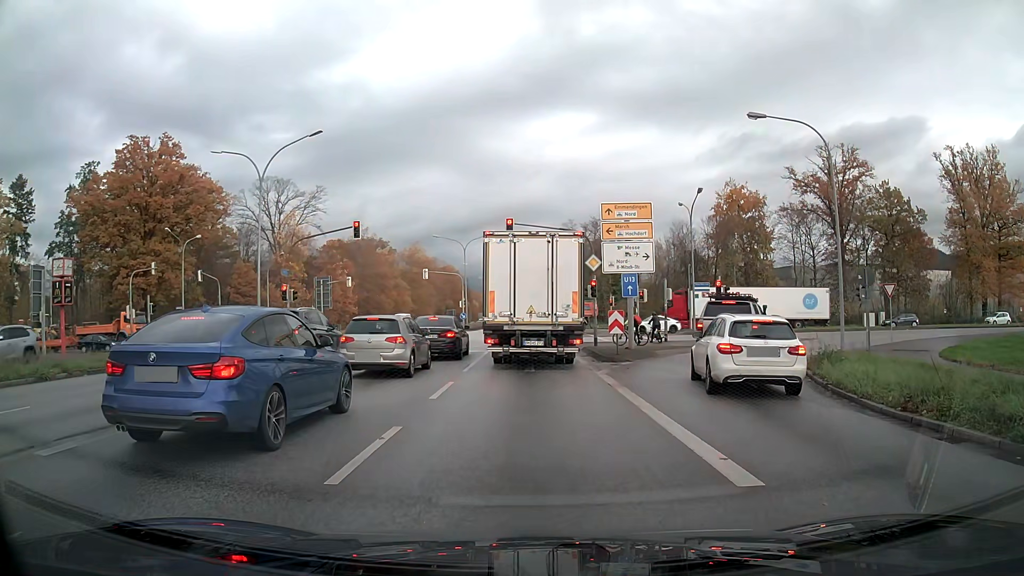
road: primary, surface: asphalt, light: Day
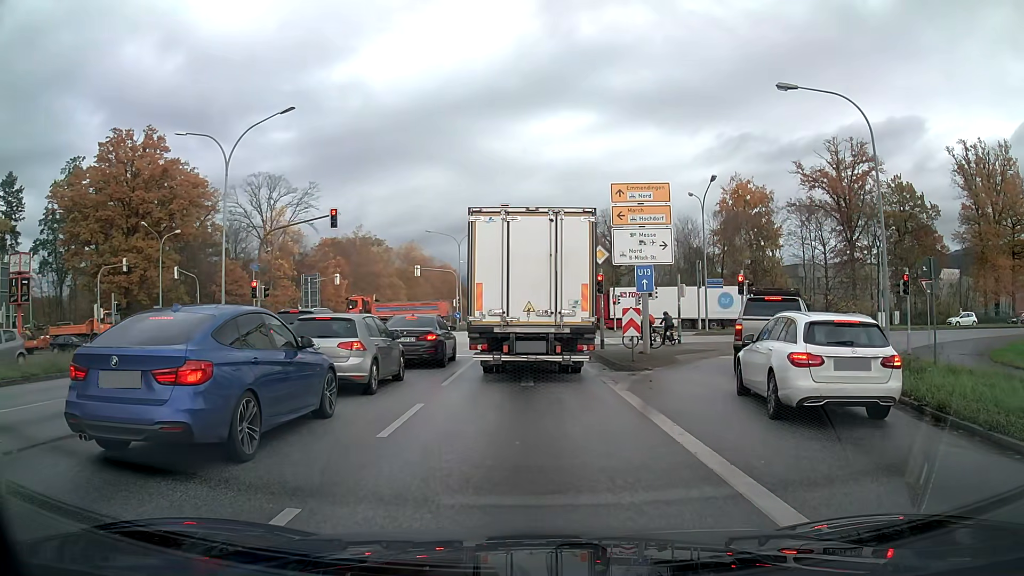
(0.0, +3.7) m; +1°
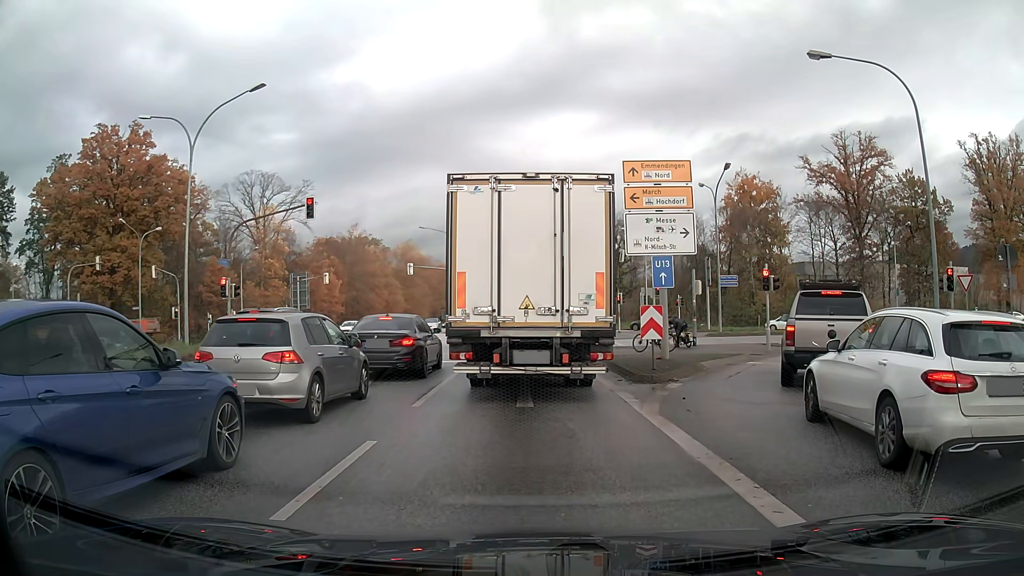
(0.0, +3.2) m; 0°
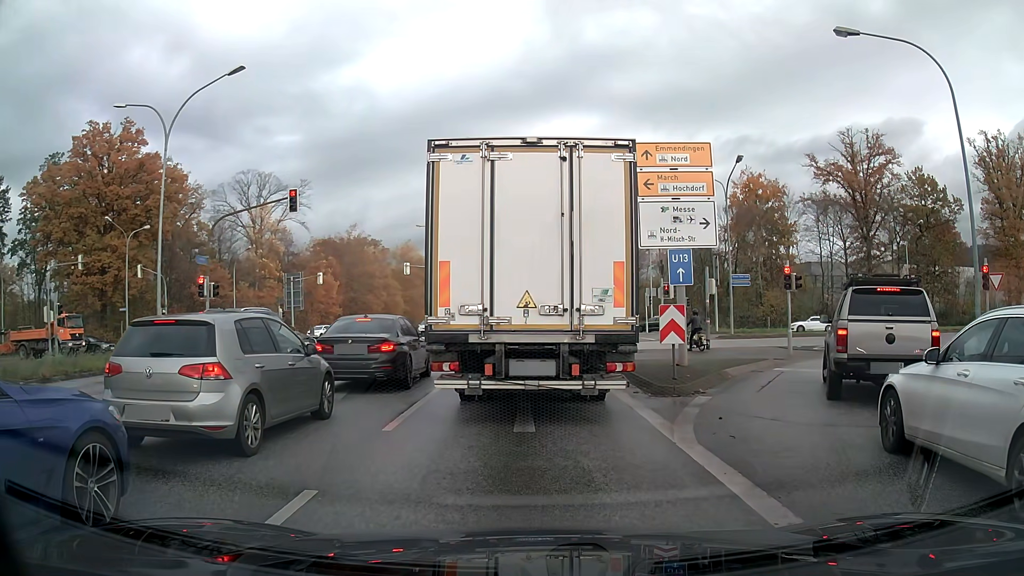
(0.0, +2.1) m; 0°
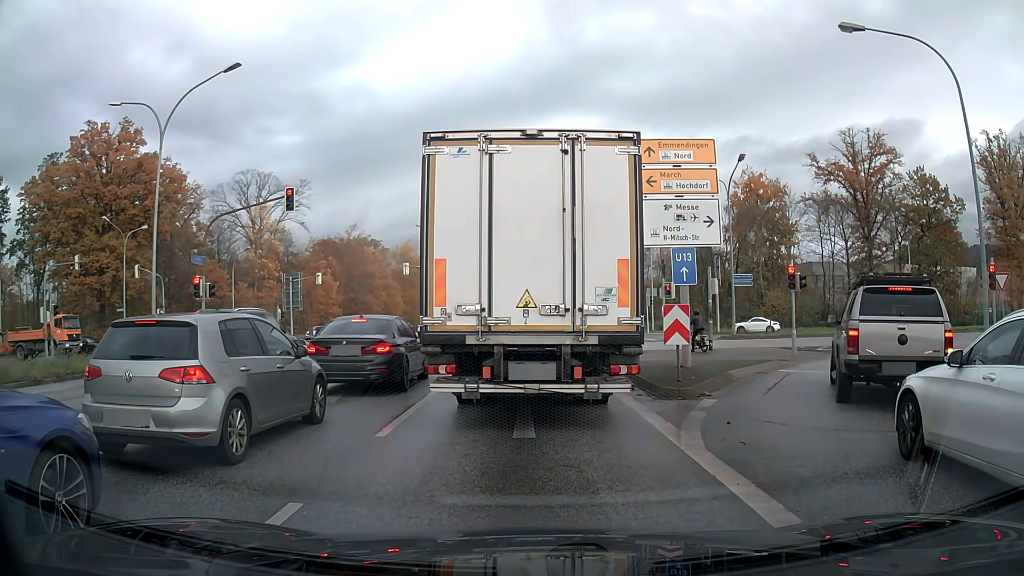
(0.0, +0.4) m; 0°
